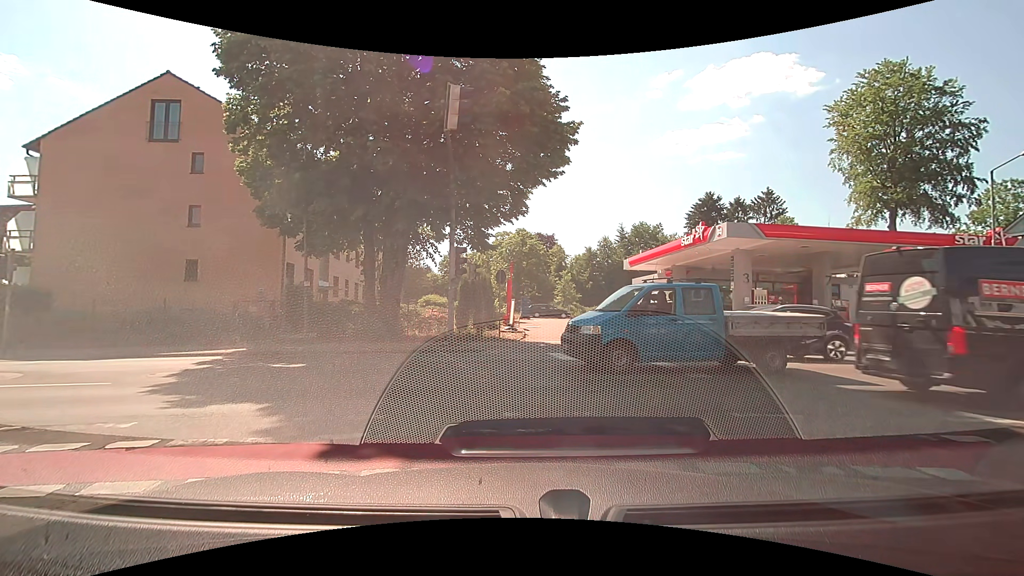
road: residential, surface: asphalt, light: Day
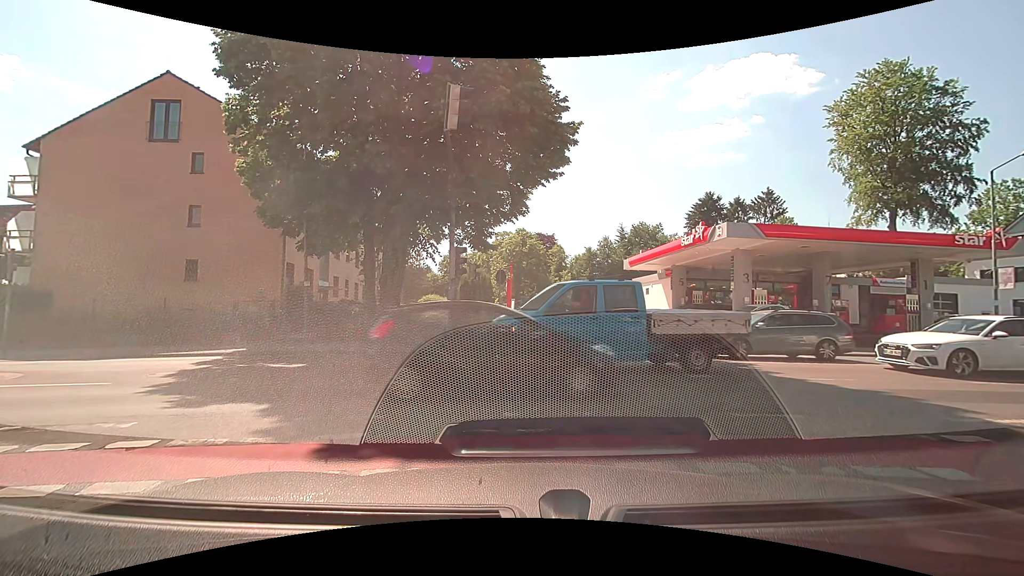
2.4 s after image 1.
(0.0, 0.0) m; 0°
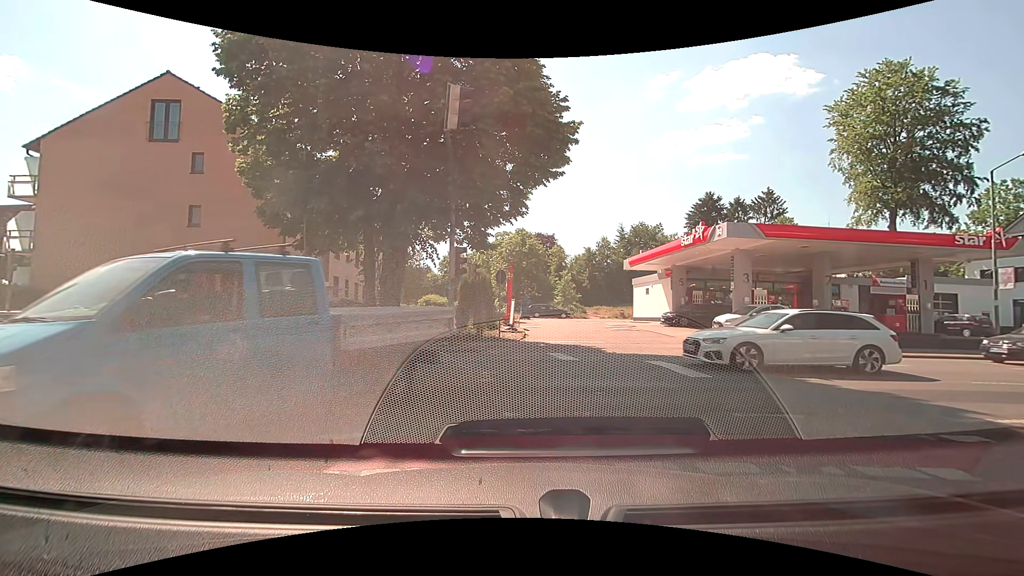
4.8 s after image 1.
(0.0, 0.0) m; 0°
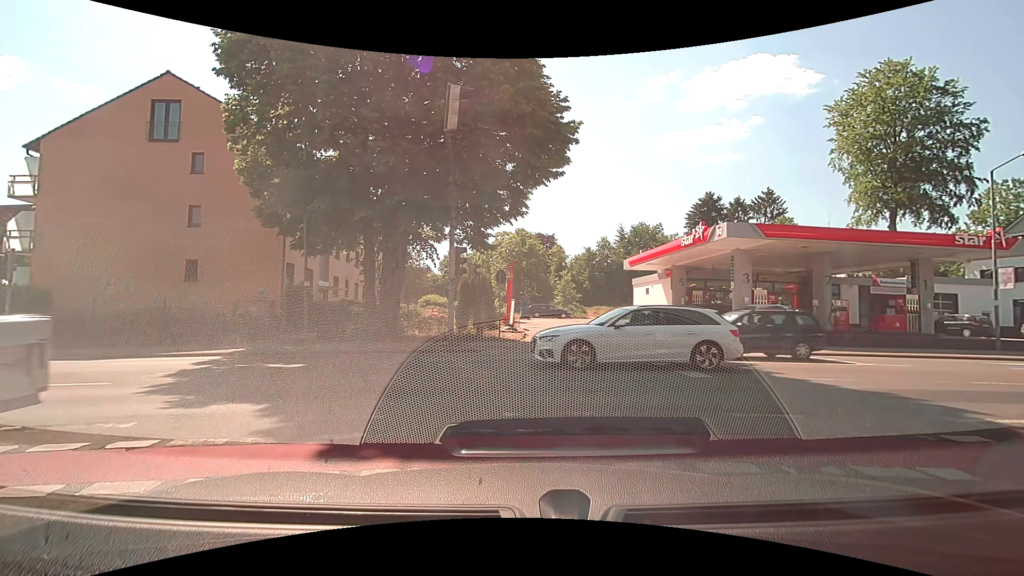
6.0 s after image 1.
(0.0, 0.0) m; 0°
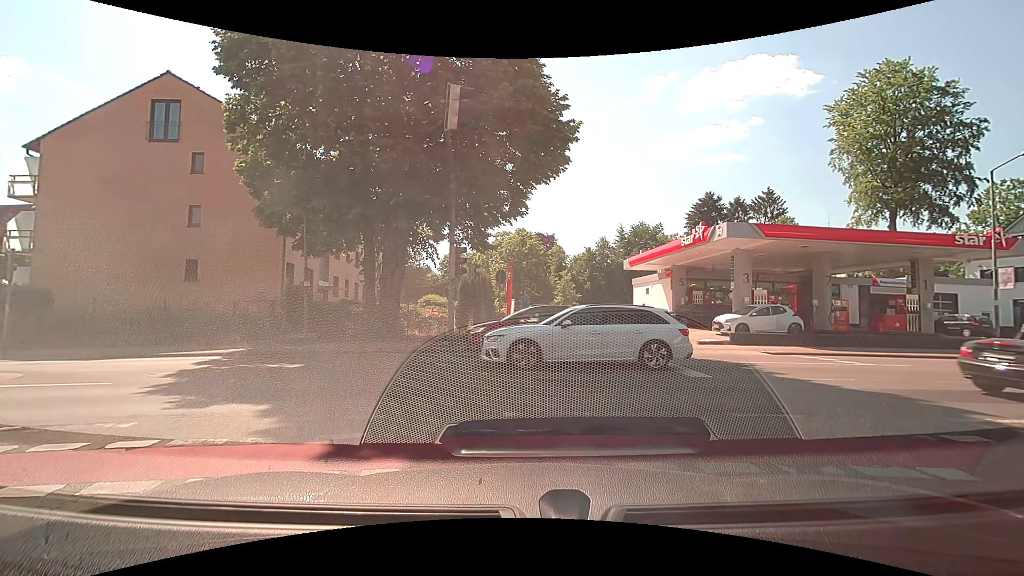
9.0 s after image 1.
(0.0, 0.0) m; 0°
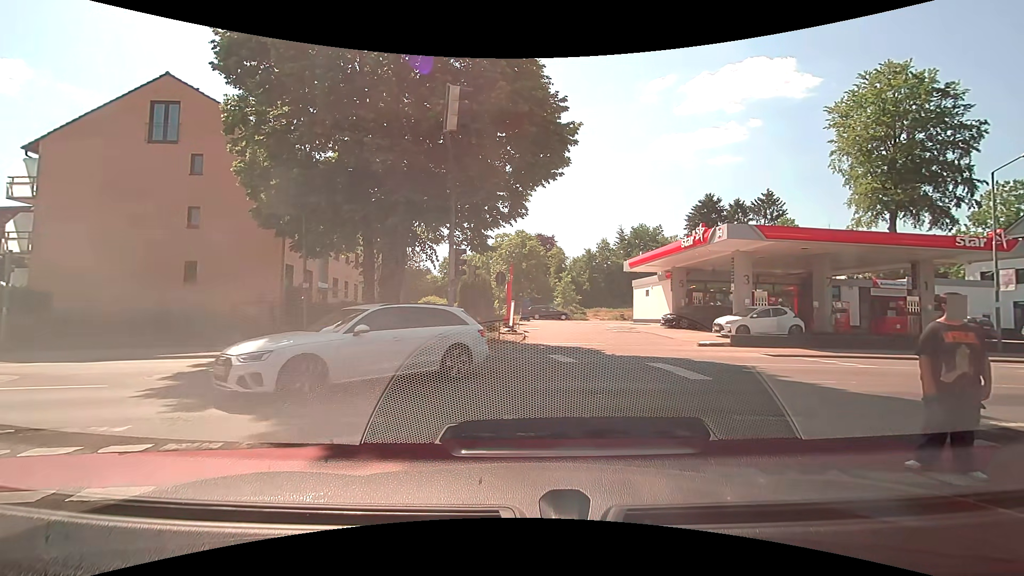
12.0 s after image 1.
(0.0, +0.1) m; 0°
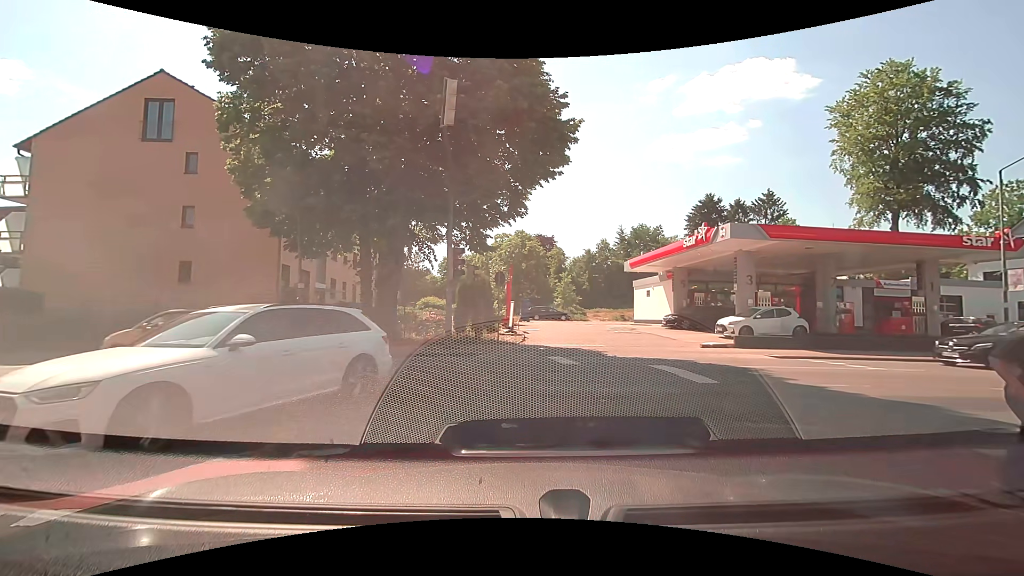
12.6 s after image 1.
(0.0, +0.4) m; 0°
